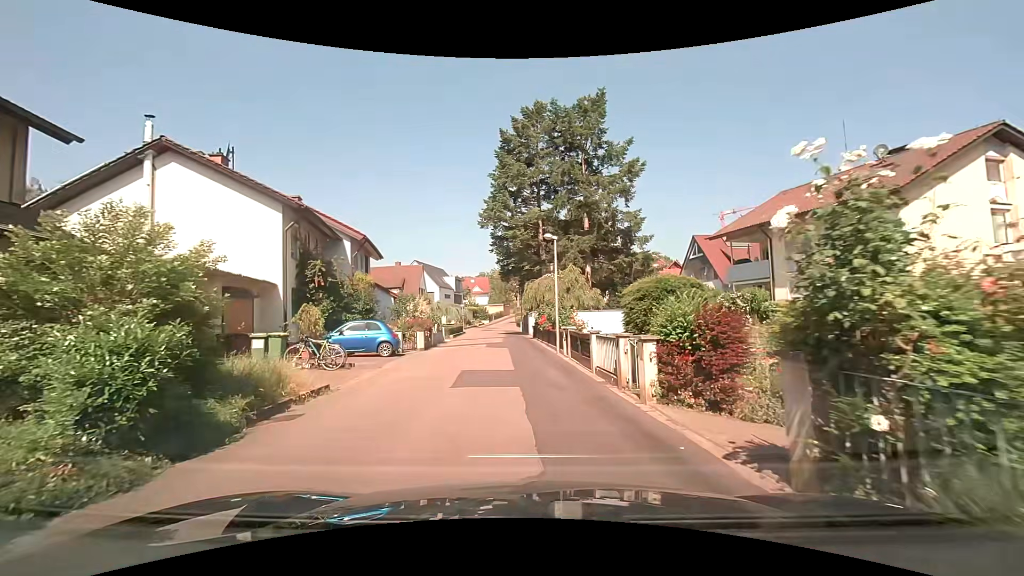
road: residential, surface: asphalt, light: Day
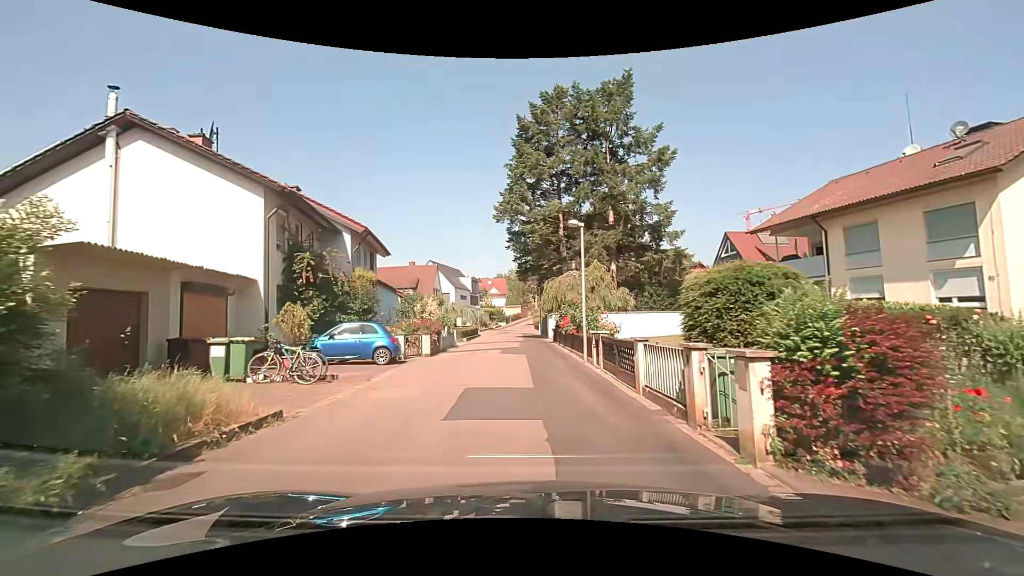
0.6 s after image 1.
(-0.2, +3.1) m; -4°
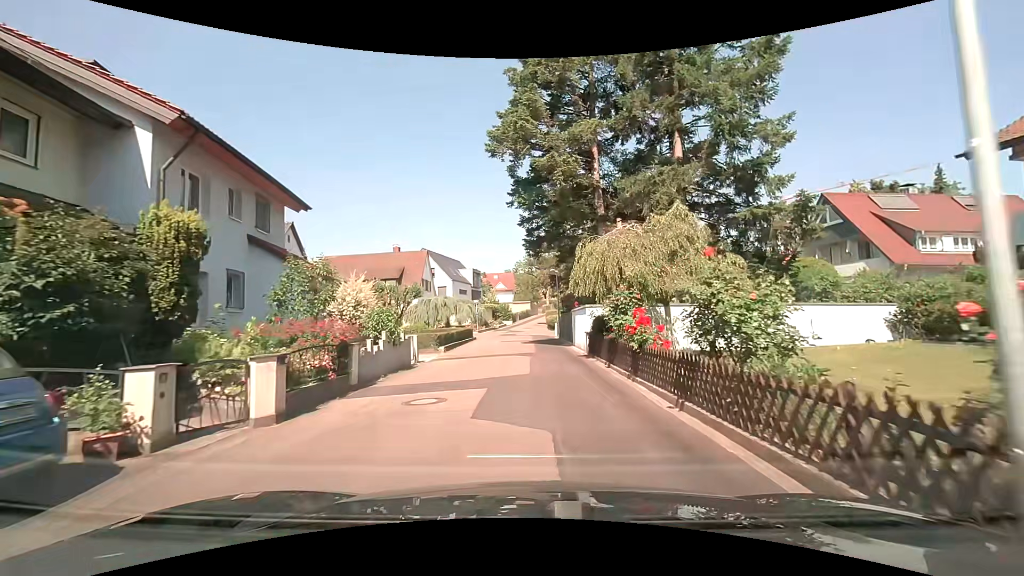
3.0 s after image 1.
(-0.2, +14.1) m; -1°
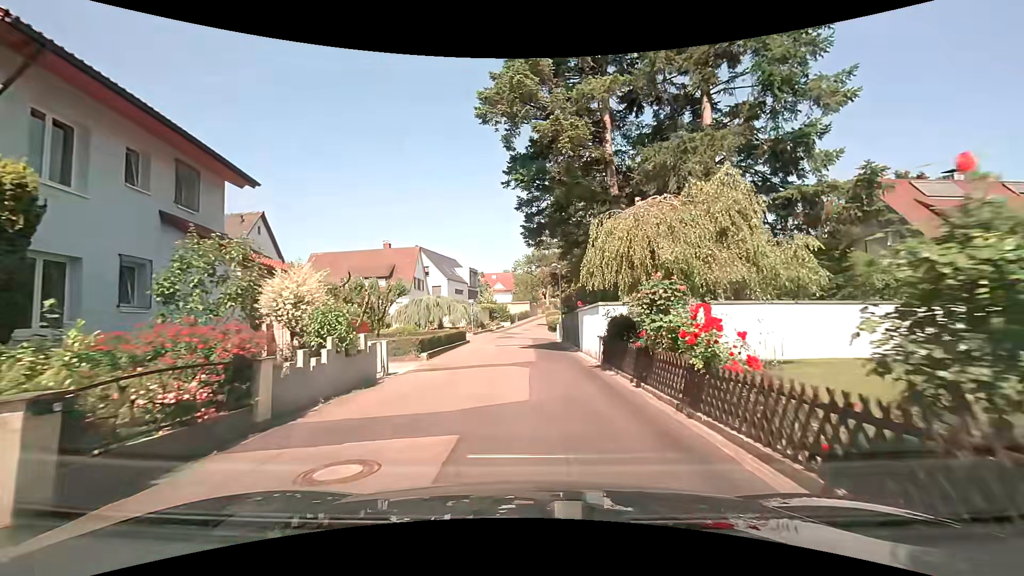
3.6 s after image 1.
(0.0, +3.8) m; 0°
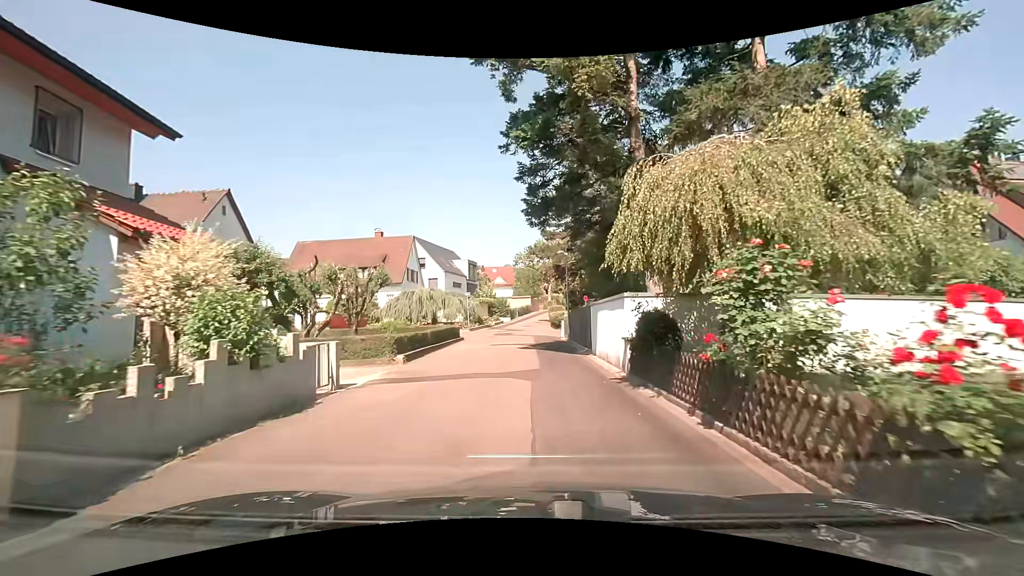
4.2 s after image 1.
(0.0, +3.8) m; +1°
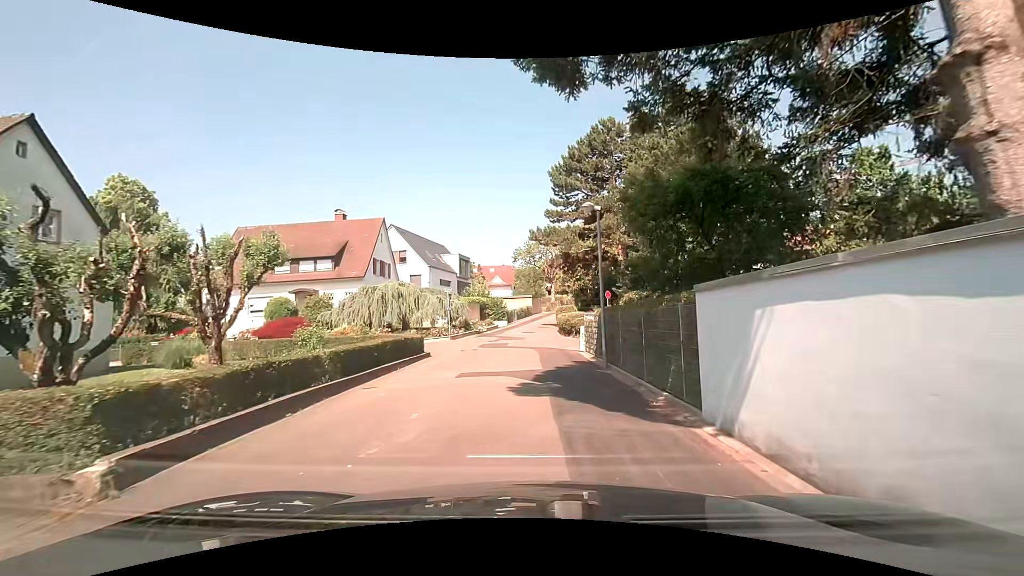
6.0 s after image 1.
(-0.3, +11.2) m; 0°
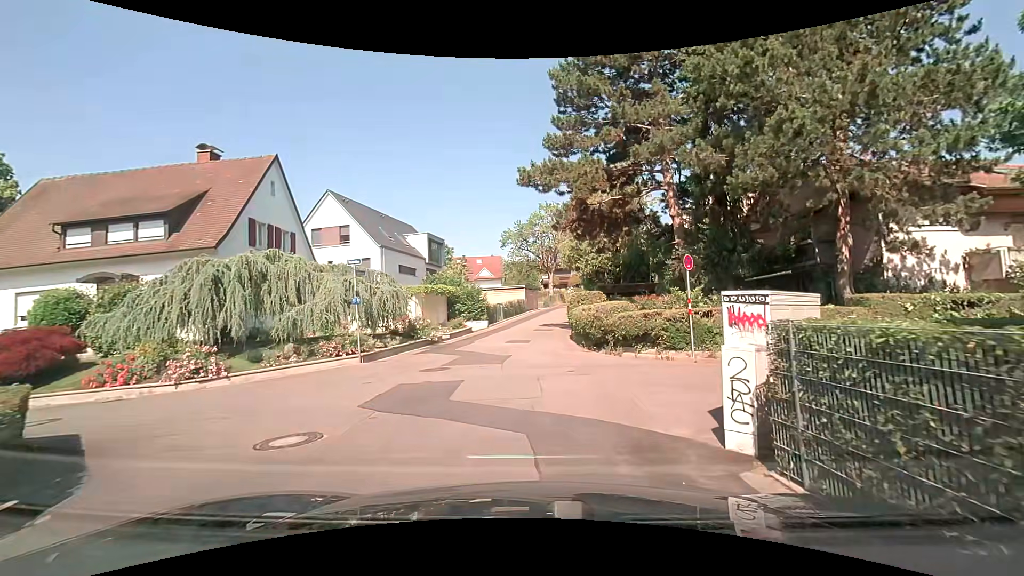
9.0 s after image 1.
(-0.3, +16.1) m; -2°
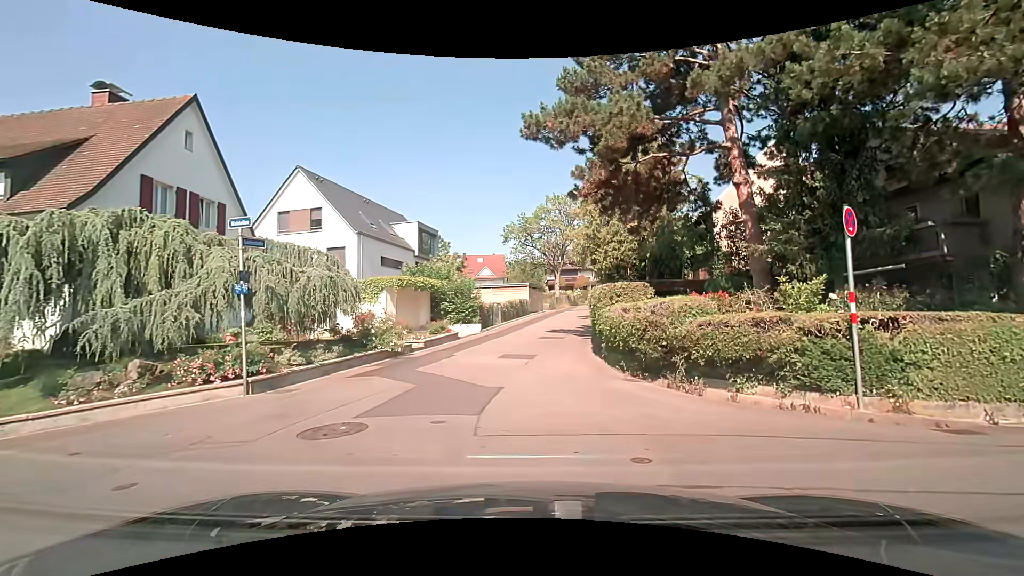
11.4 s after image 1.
(+0.1, +6.5) m; -3°
